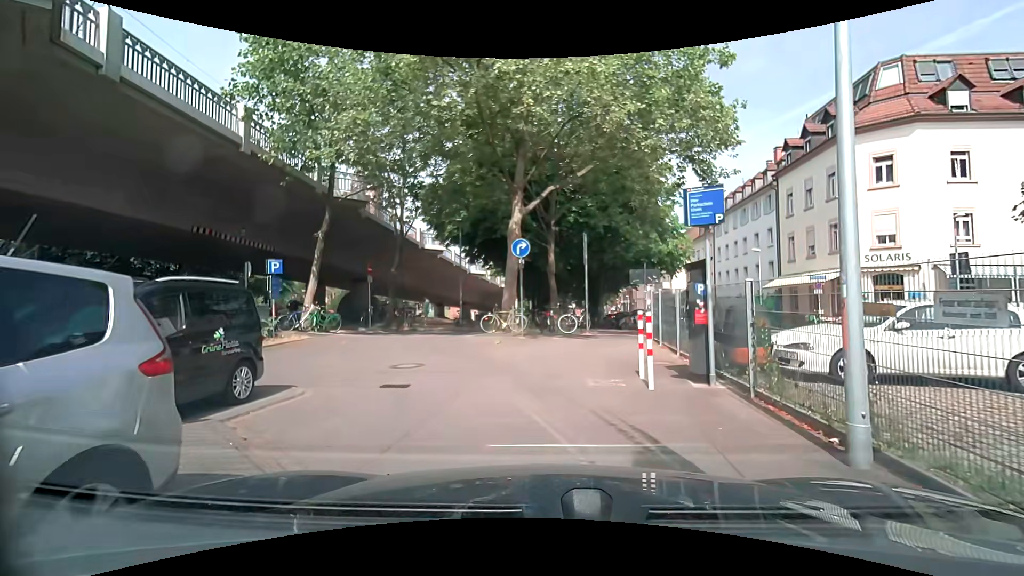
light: Day
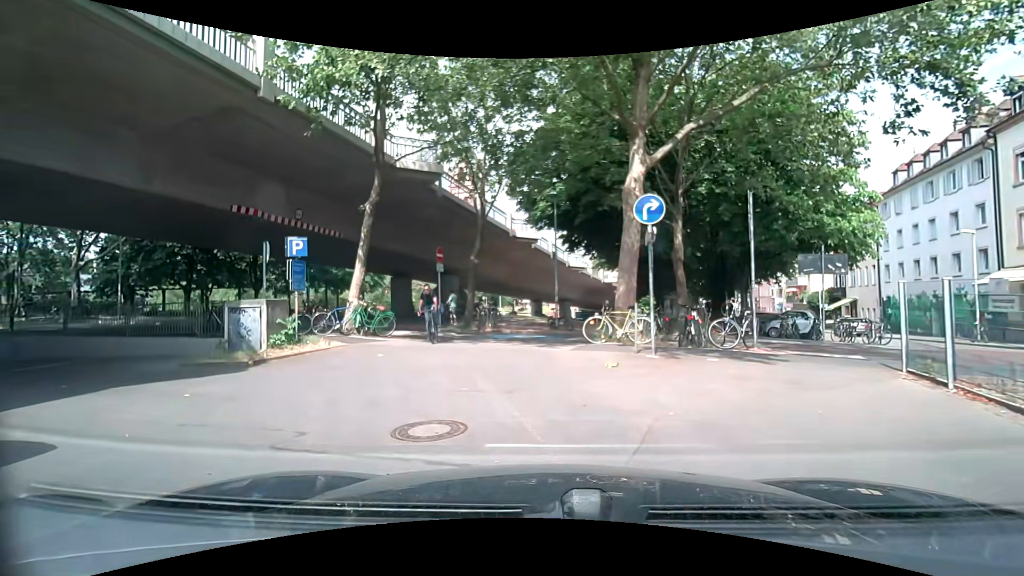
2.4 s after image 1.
(-0.5, +6.0) m; -8°
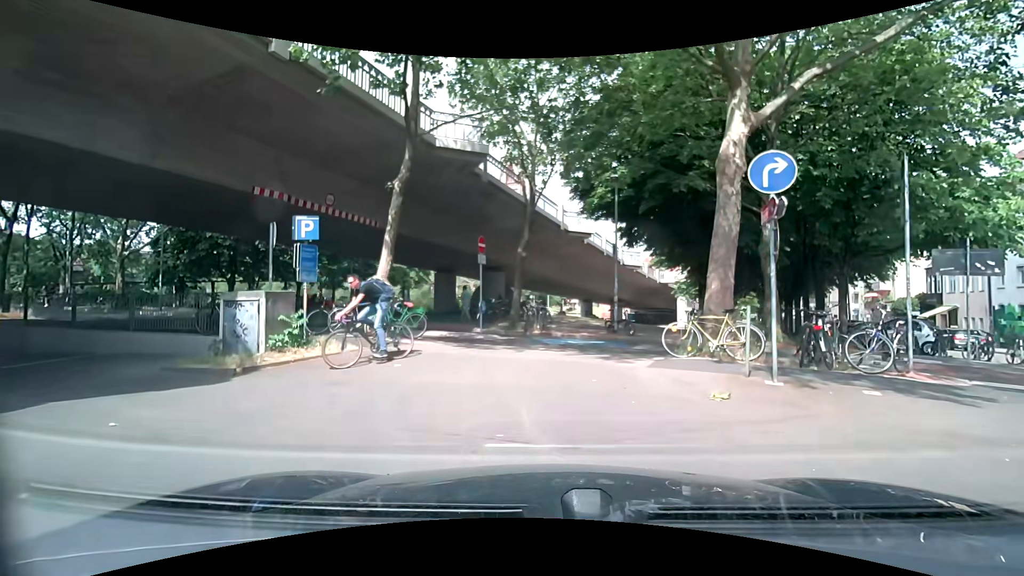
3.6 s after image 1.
(-0.2, +2.7) m; -5°
